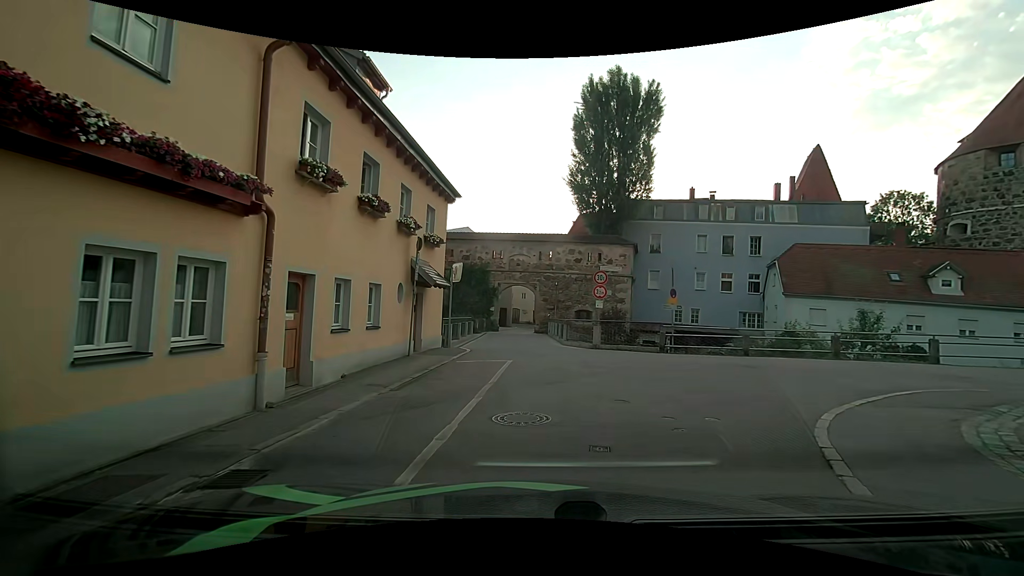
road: residential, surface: asphalt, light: Day
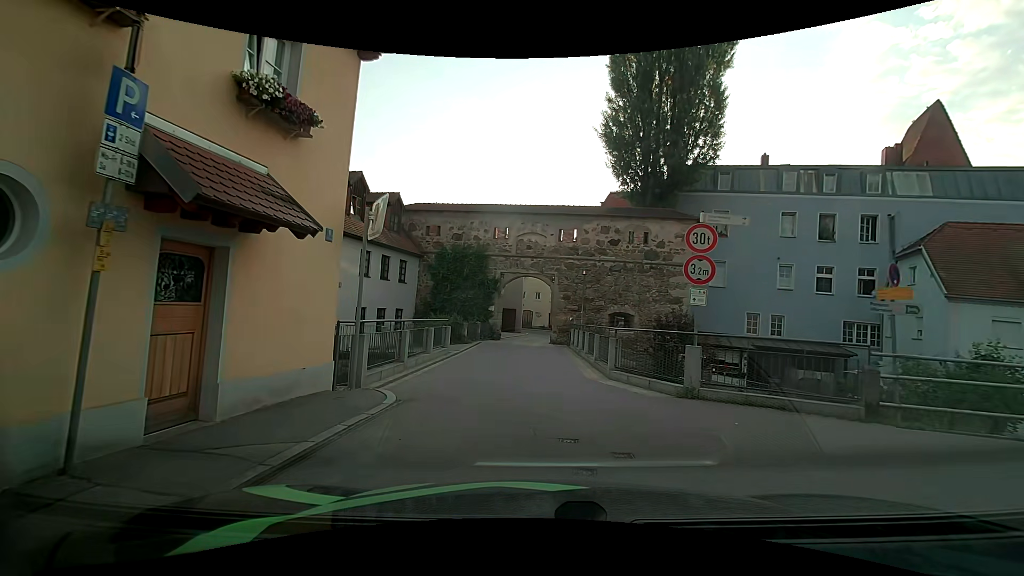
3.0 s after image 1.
(-0.4, +11.6) m; -3°
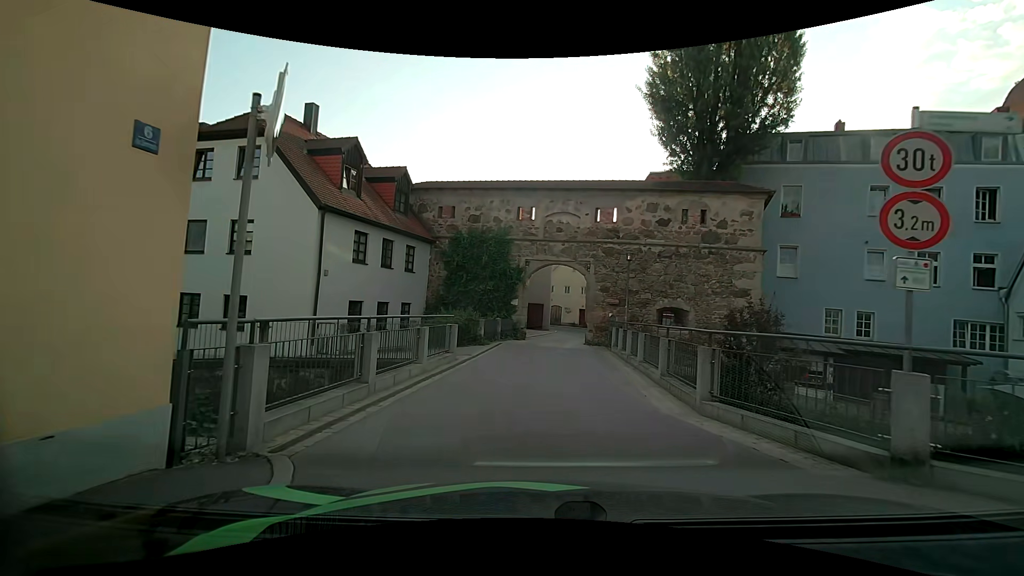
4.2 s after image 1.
(-0.2, +4.5) m; -4°
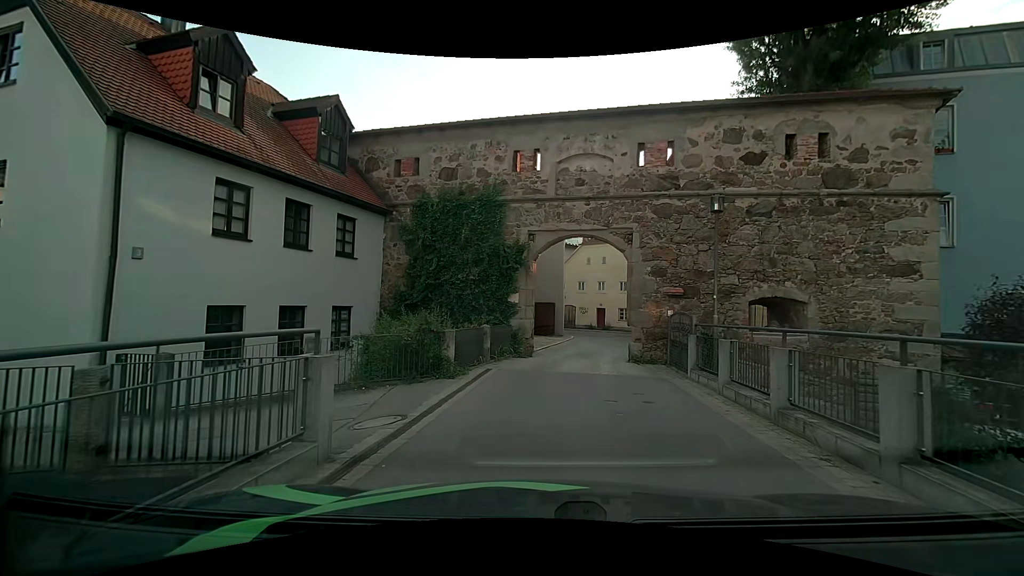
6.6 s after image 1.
(-0.1, +8.9) m; 0°
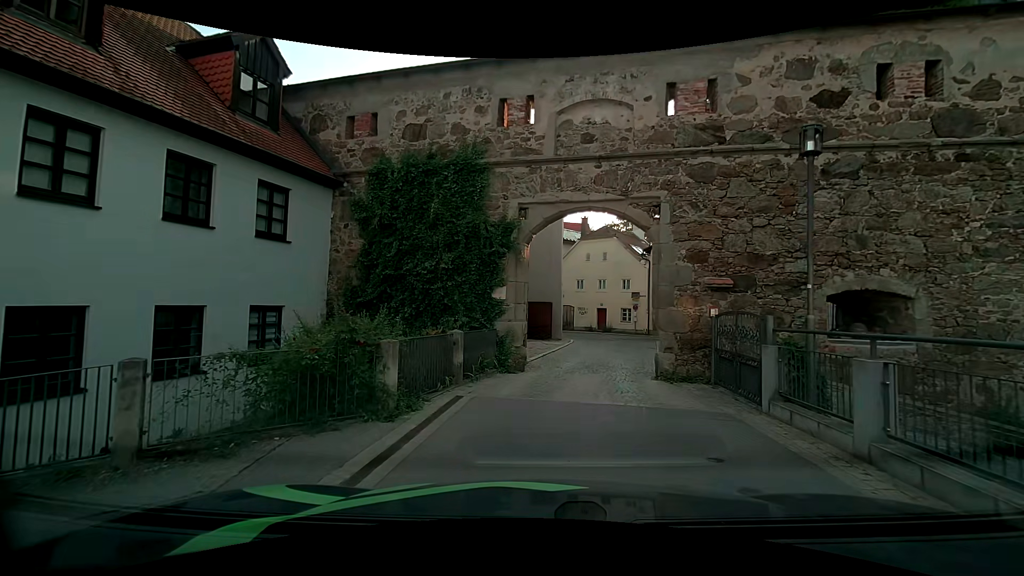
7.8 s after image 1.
(-0.1, +3.9) m; 0°
